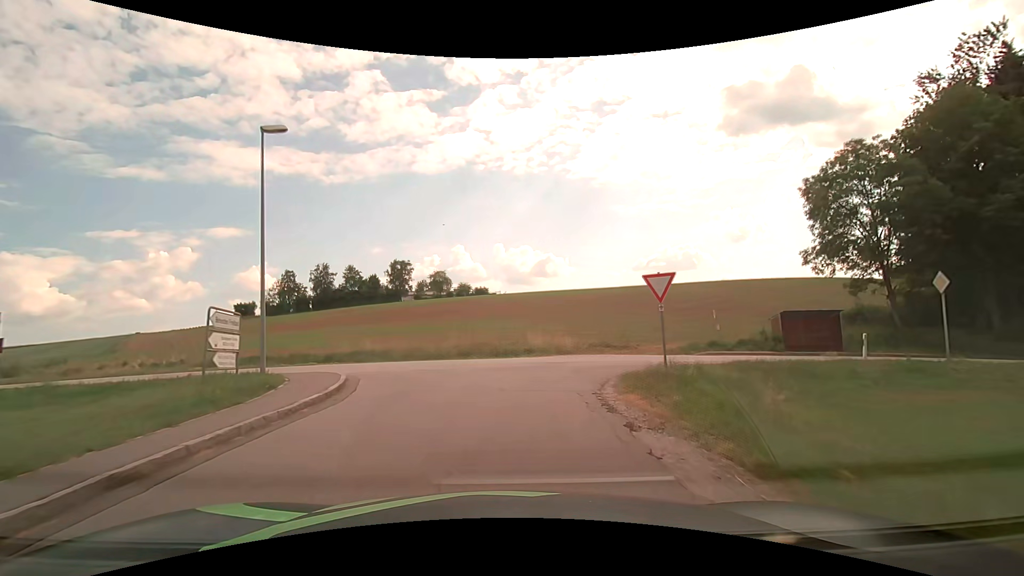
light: Day
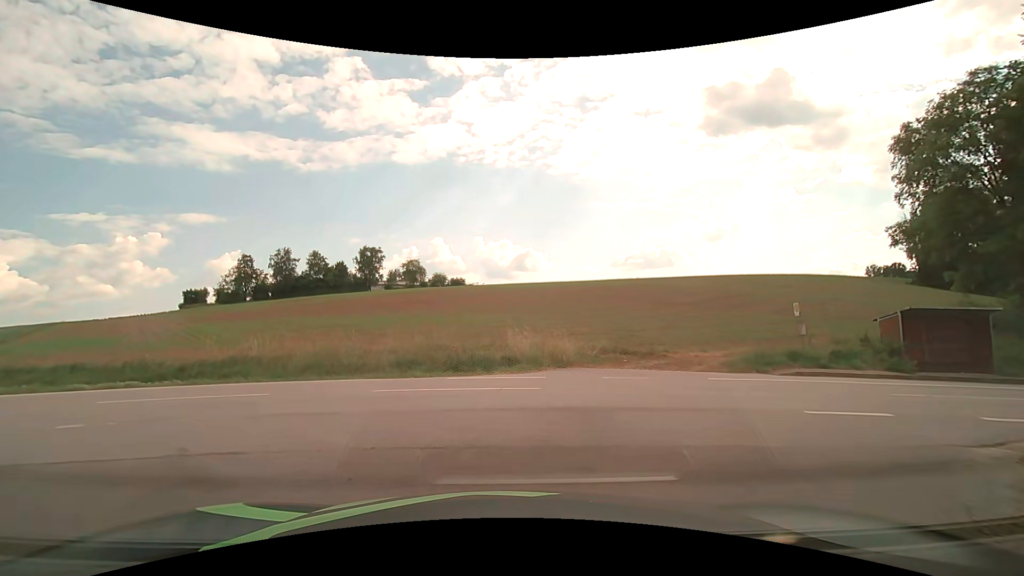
(+0.3, +10.7) m; +3°
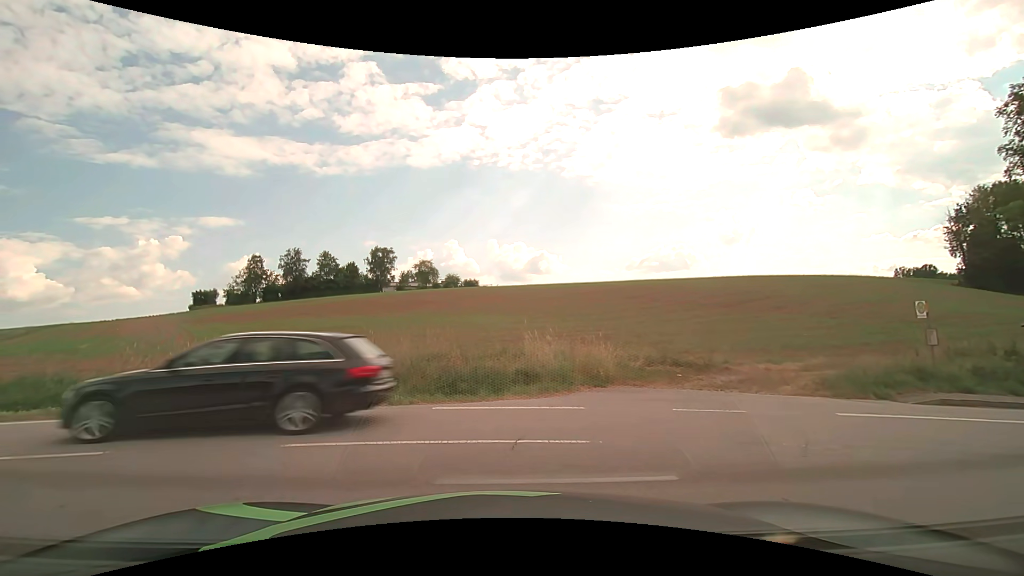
(0.0, +4.6) m; 0°
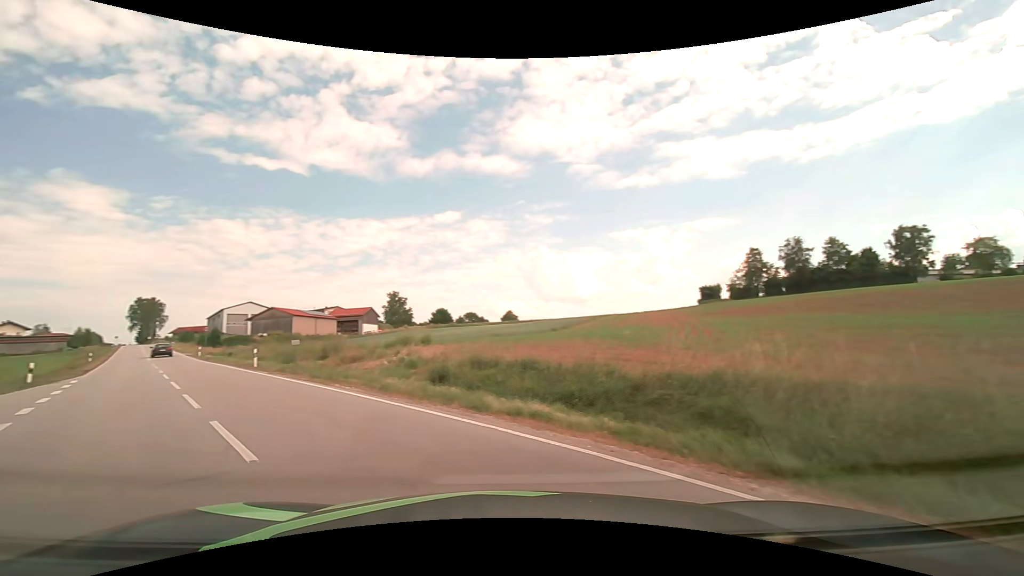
(-3.2, +6.8) m; -53°
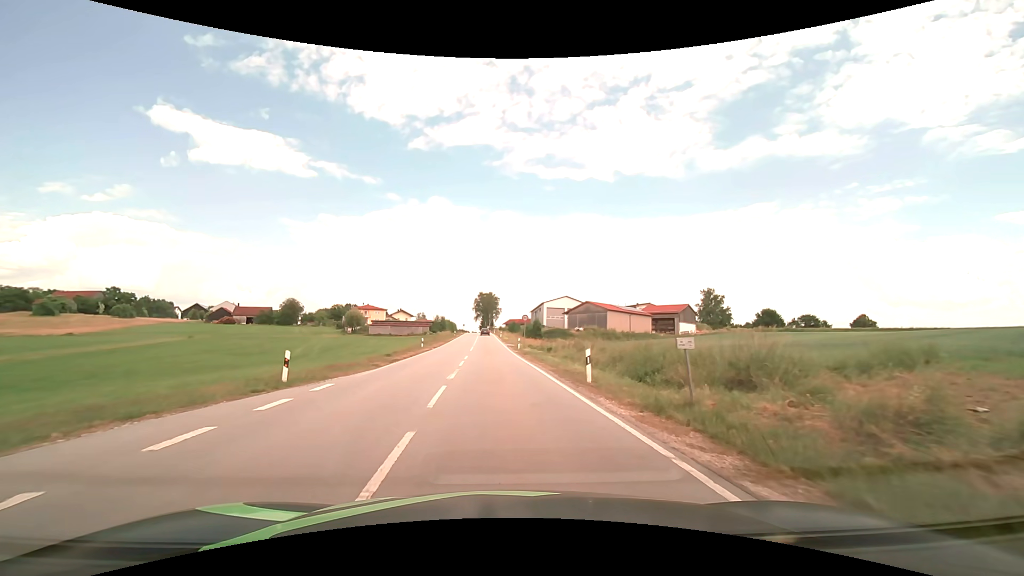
(-6.7, +14.4) m; -35°
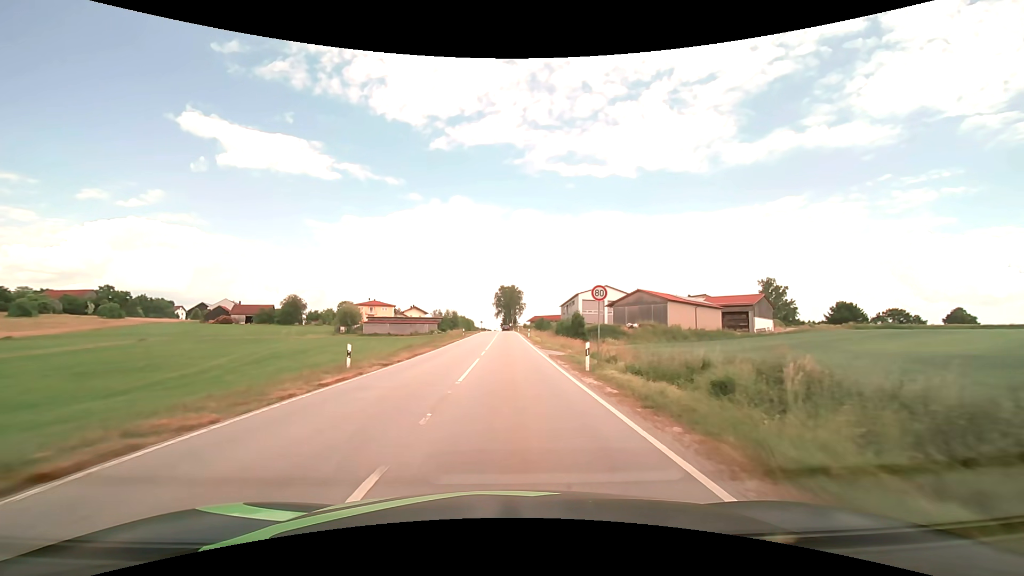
(-1.1, +26.8) m; -3°
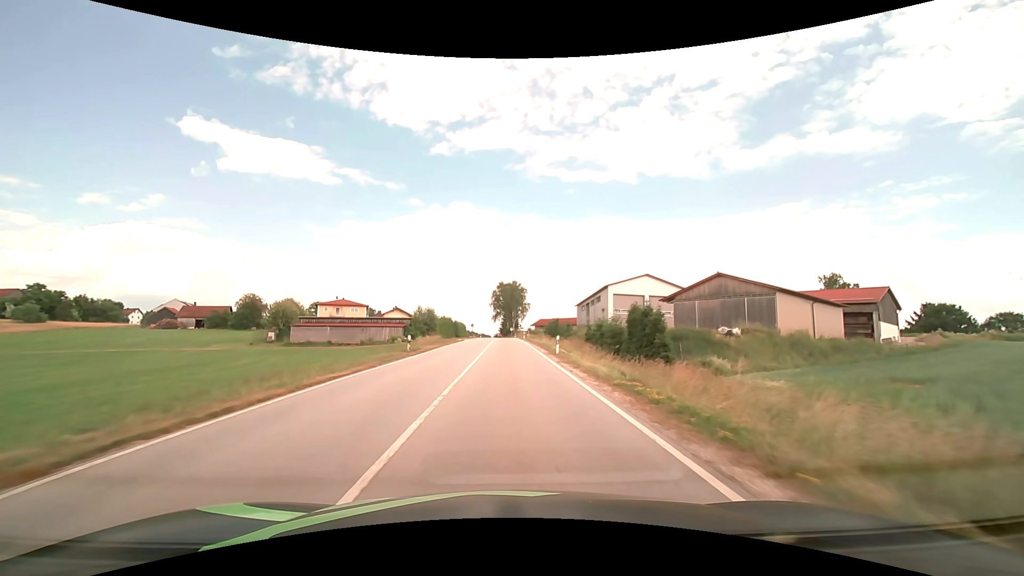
(-0.1, +34.5) m; 0°
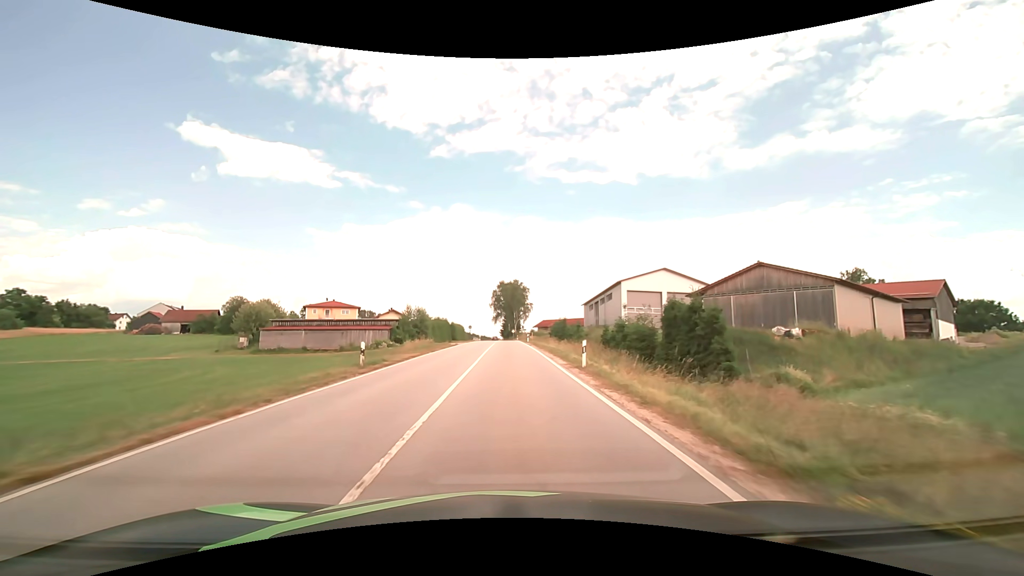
(0.0, +8.9) m; 0°
(0, +10) (0, +20) (0, +30) (0, +40) (0, +50) (0, +60) (0, +70) (0, +80) (0, +90) (-1, +100) m
